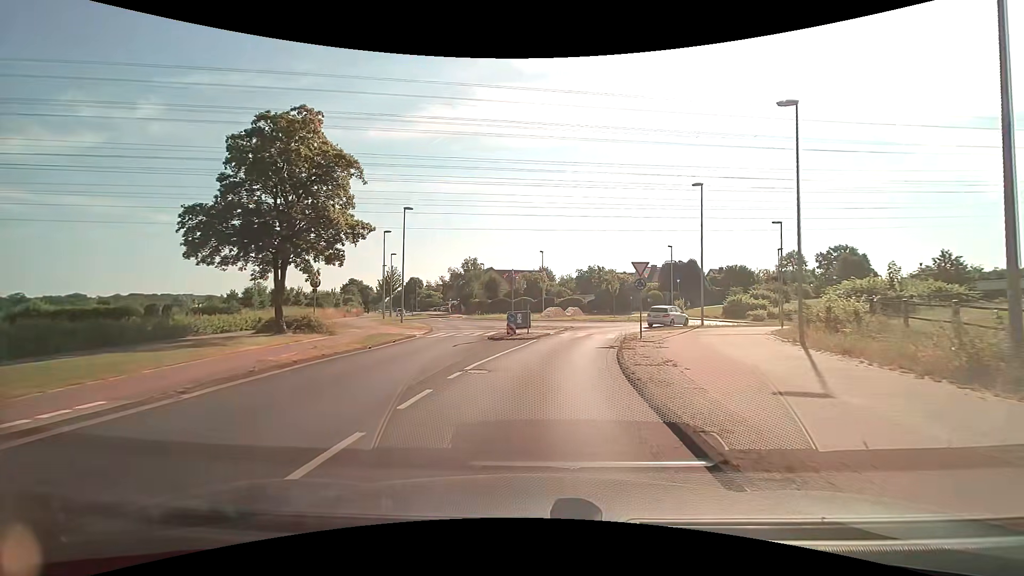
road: secondary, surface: asphalt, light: Day
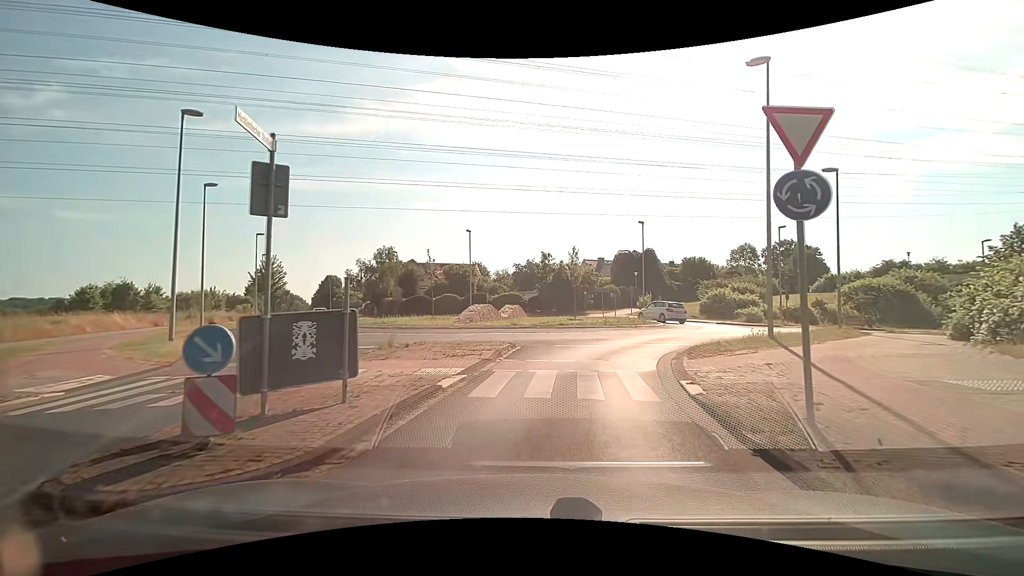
(+0.9, +18.3) m; +7°
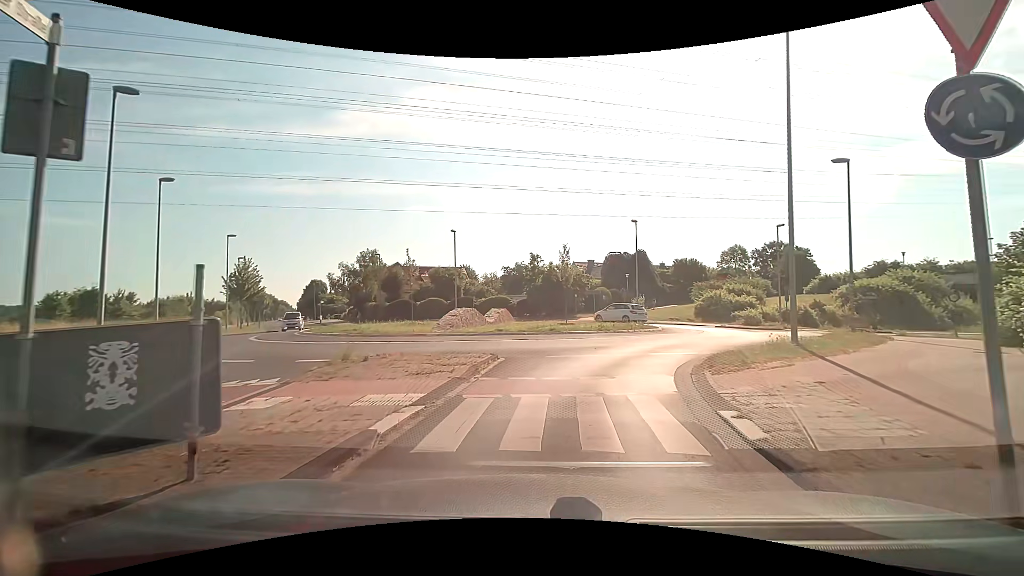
(0.0, +2.5) m; +1°
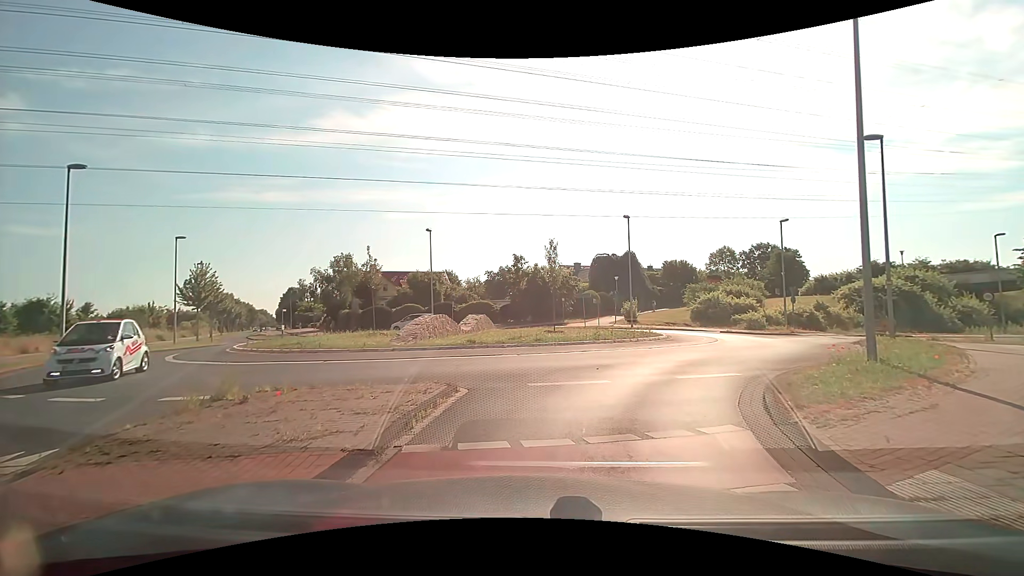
(+0.1, +3.9) m; 0°
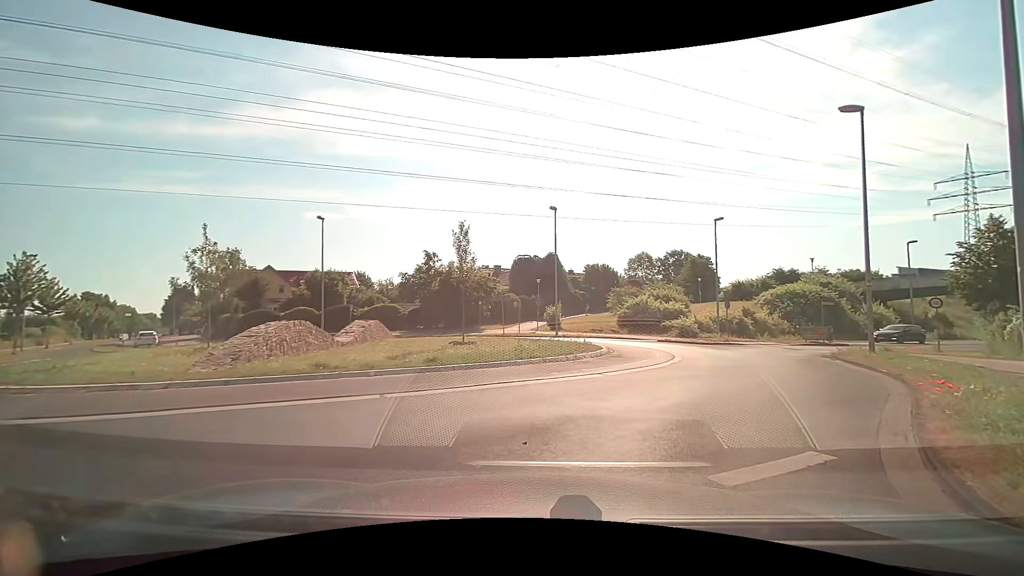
(+0.5, +6.6) m; +10°
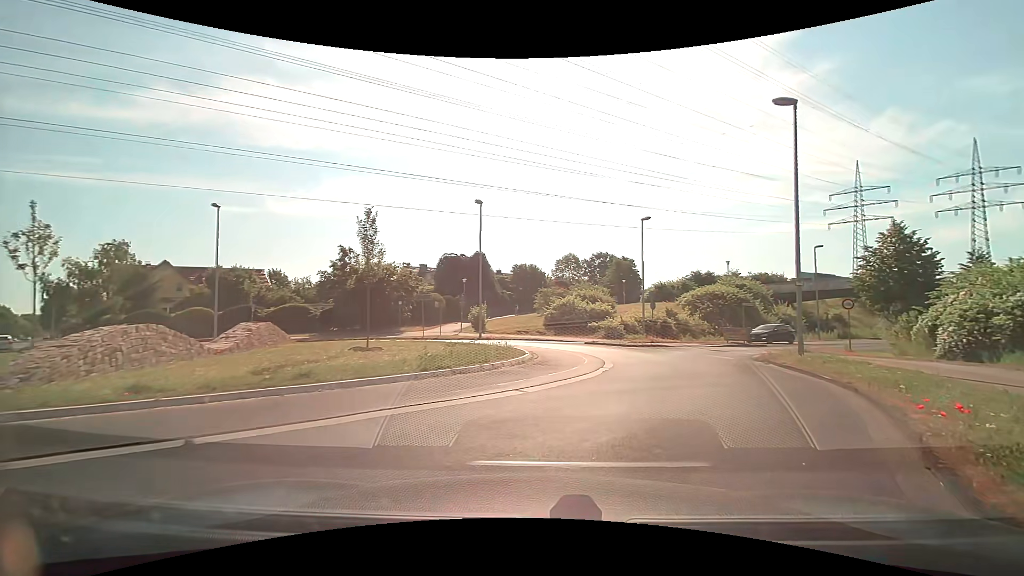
(+0.2, +2.4) m; +8°
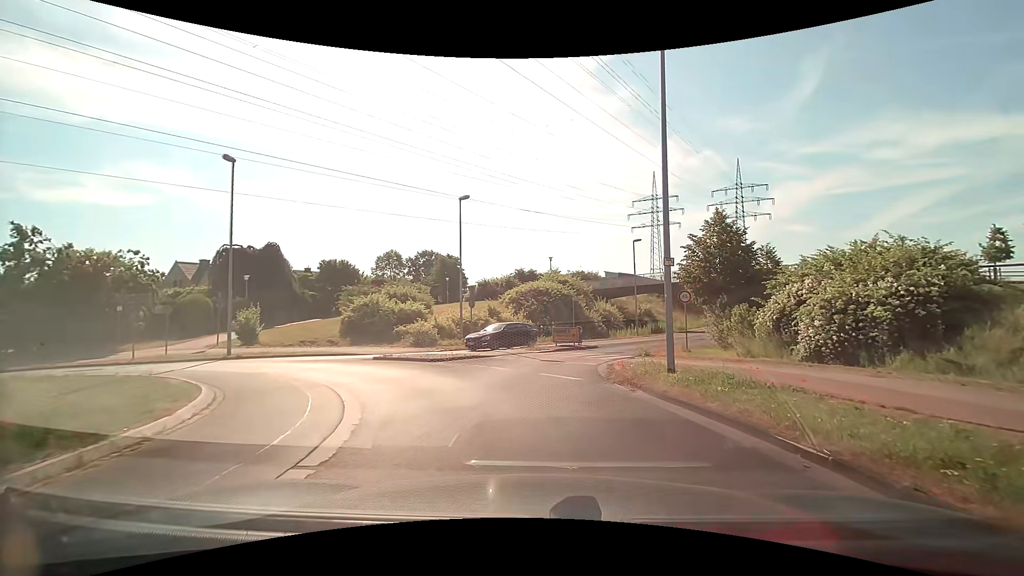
(+1.7, +7.9) m; +20°
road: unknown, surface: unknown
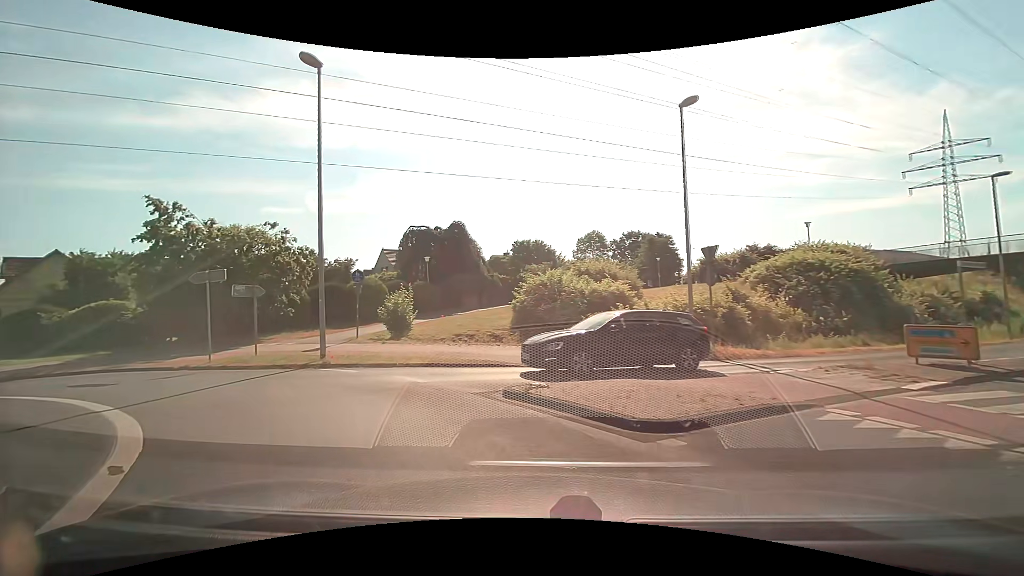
(-1.5, +11.6) m; -23°
(-3, +9) (-12, +14) (-22, +14) (-32, +14) (-40, +19) (-48, +25) (-55, +32) (-62, +39) (-69, +47) (-75, +54) m
